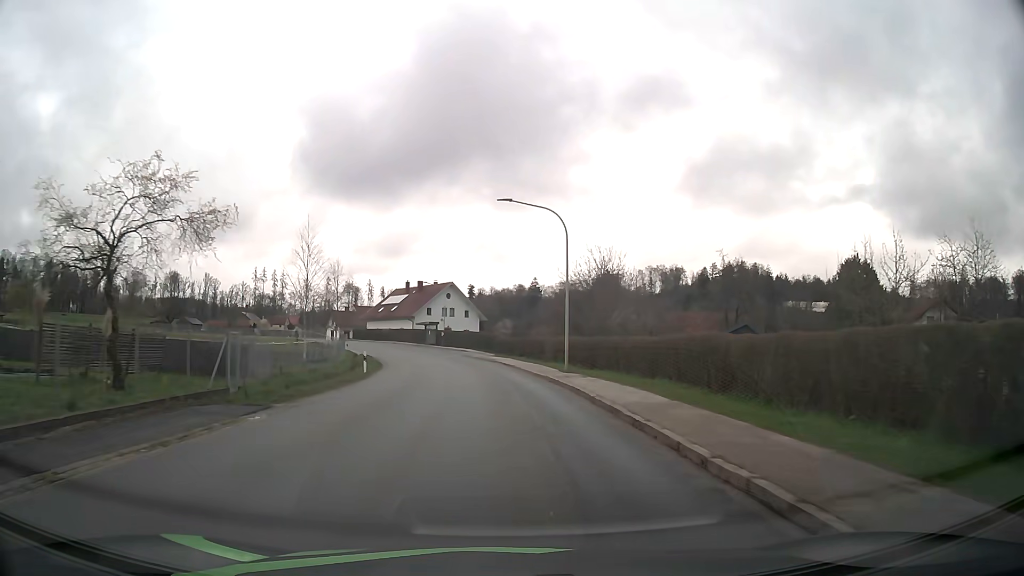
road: tertiary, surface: asphalt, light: Day
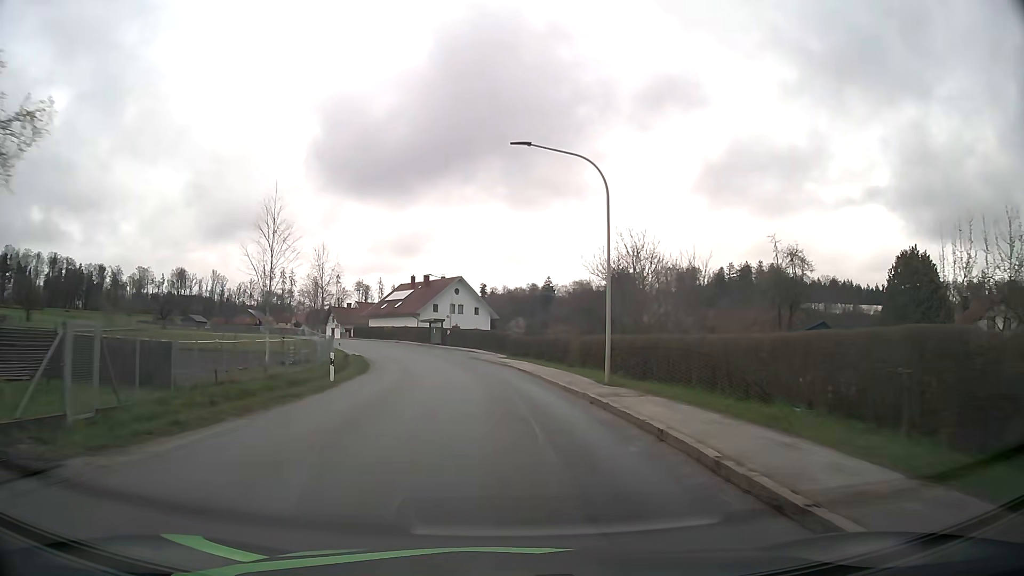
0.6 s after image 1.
(-0.1, +8.3) m; -1°
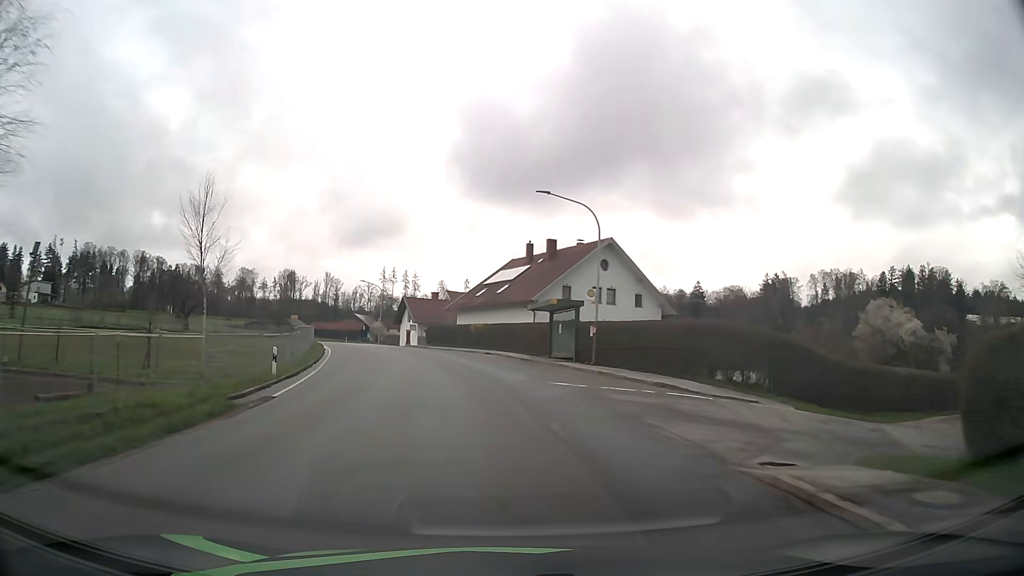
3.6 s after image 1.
(-3.4, +41.2) m; -11°
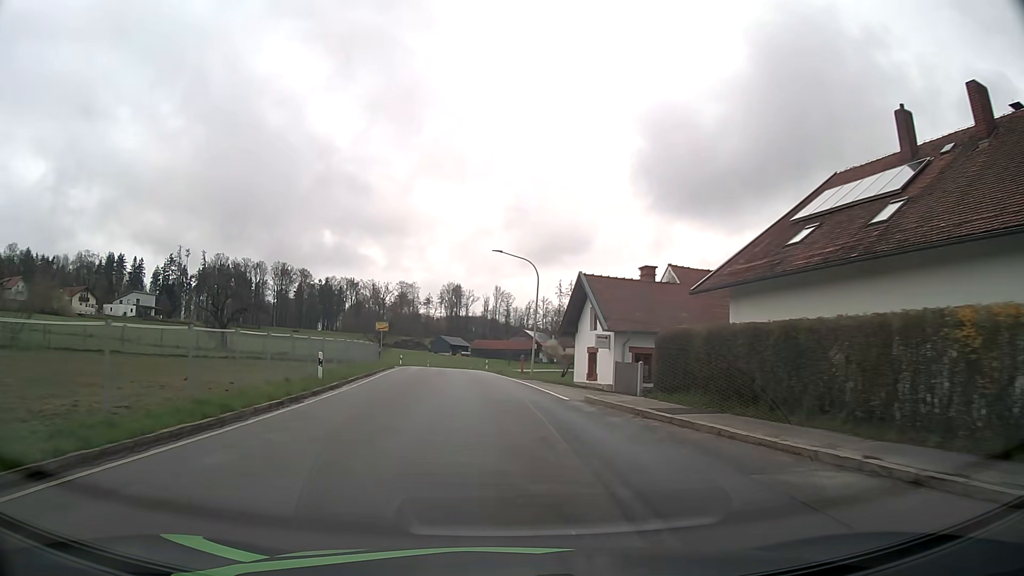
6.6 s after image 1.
(-5.8, +40.1) m; -15°
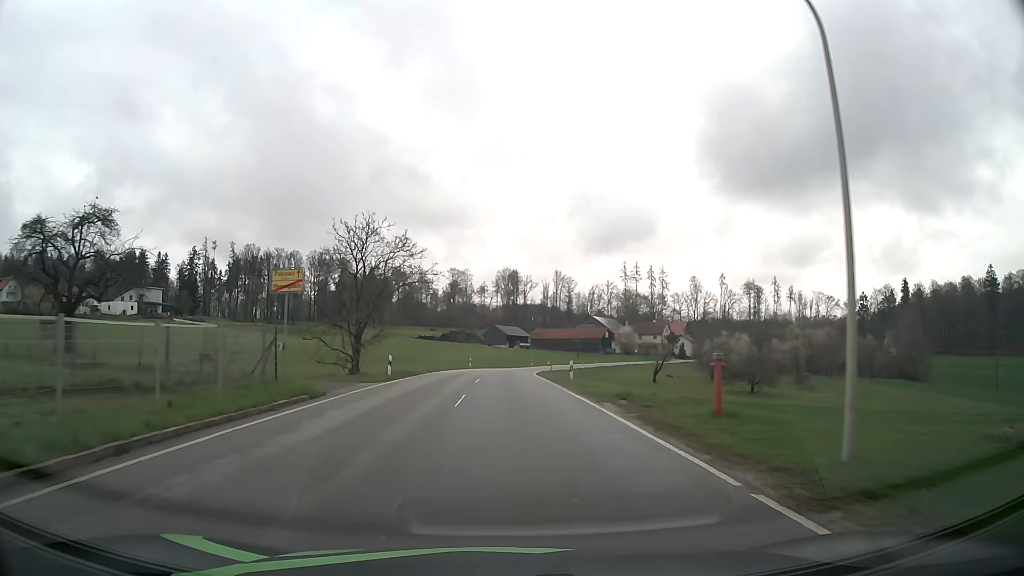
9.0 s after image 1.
(-1.9, +32.8) m; -5°
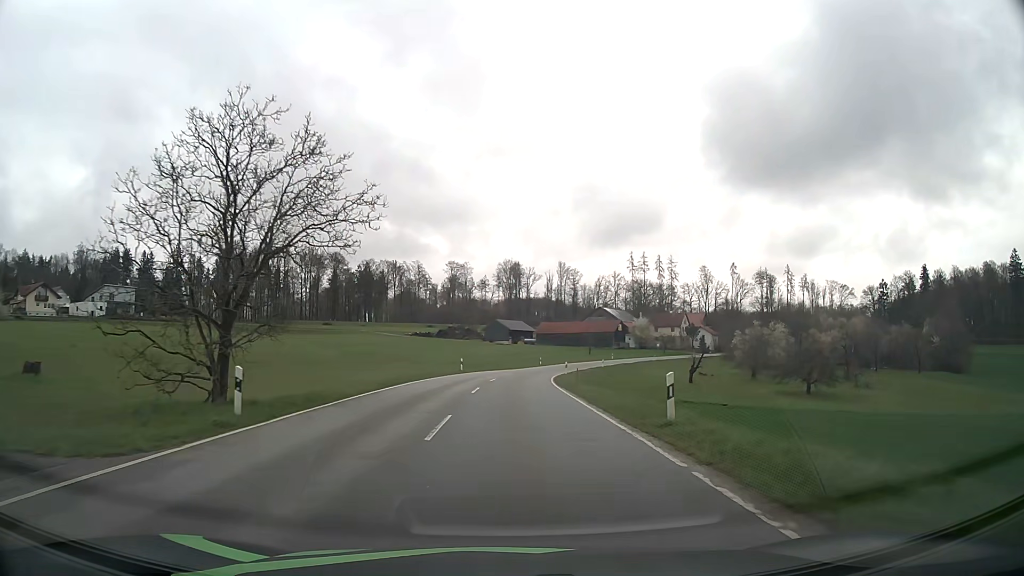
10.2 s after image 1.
(0.0, +17.5) m; 0°
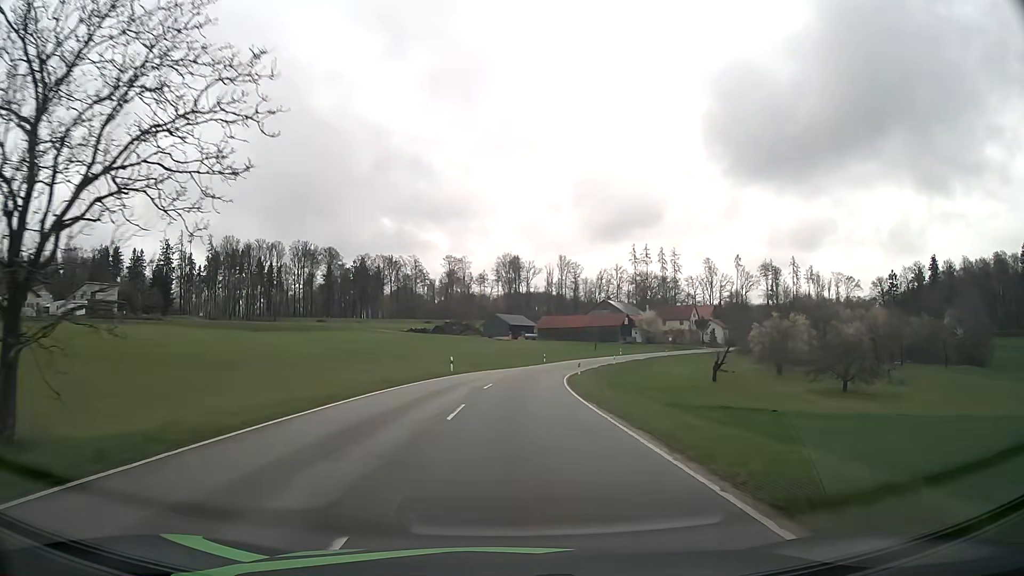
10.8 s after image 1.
(0.0, +9.1) m; 0°
